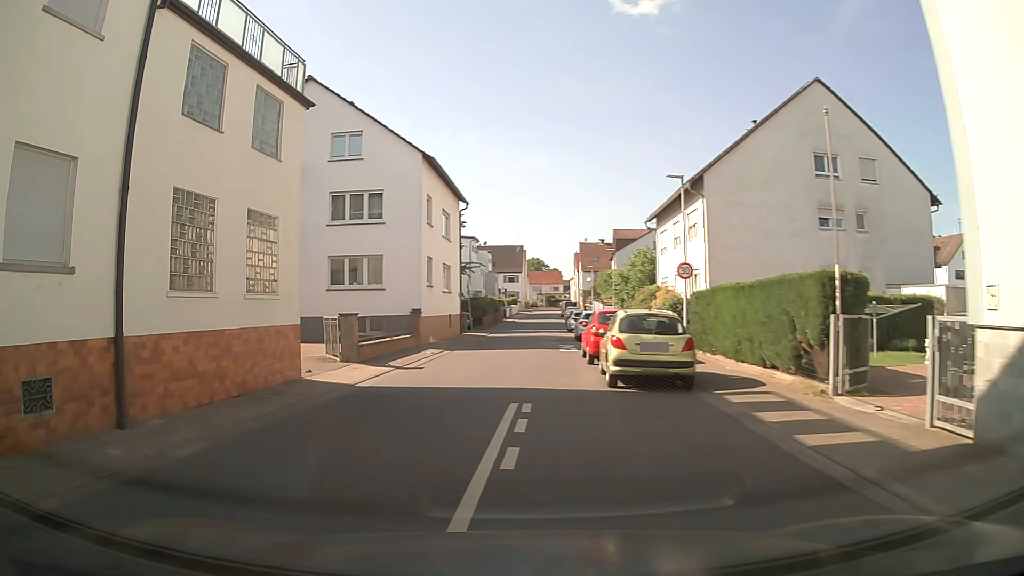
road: unclassified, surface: asphalt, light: Day
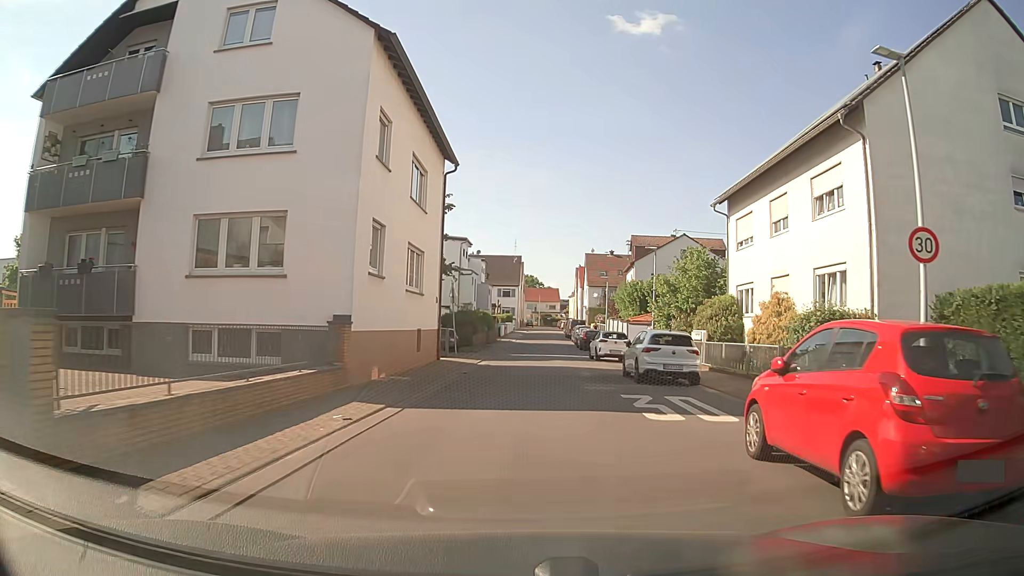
(0.0, +14.2) m; +1°
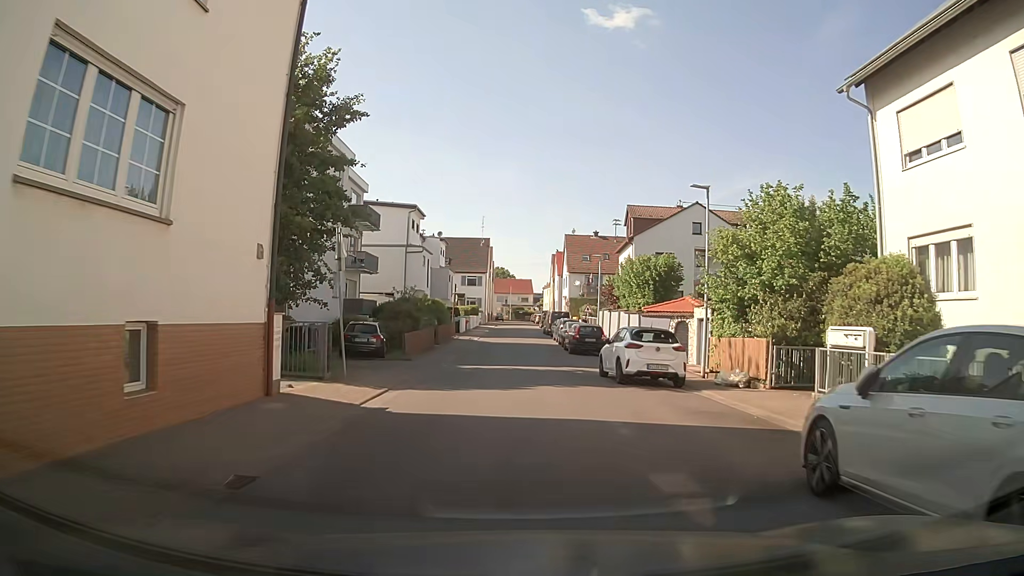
(+0.7, +15.5) m; +3°
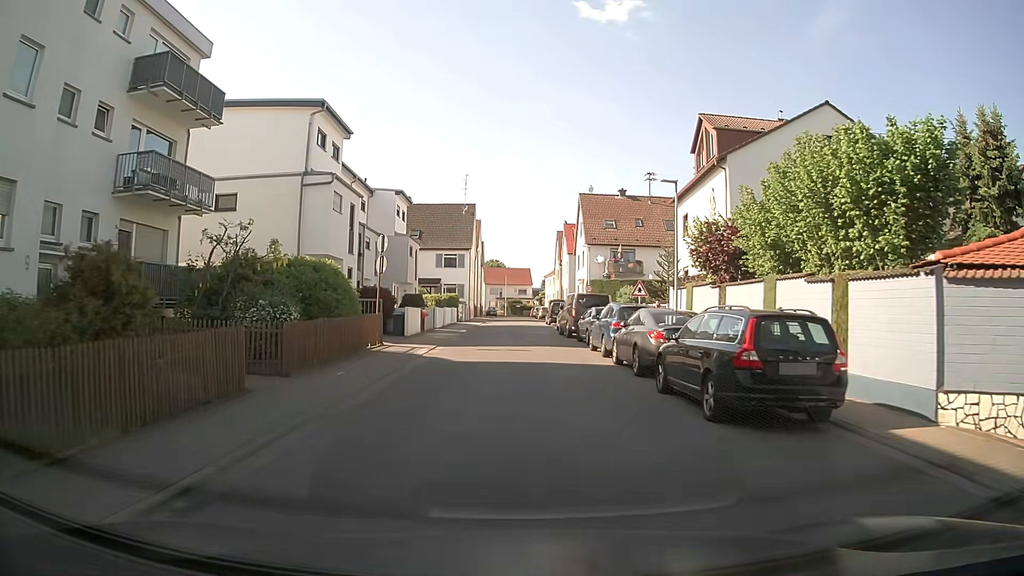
(+0.3, +24.8) m; +1°
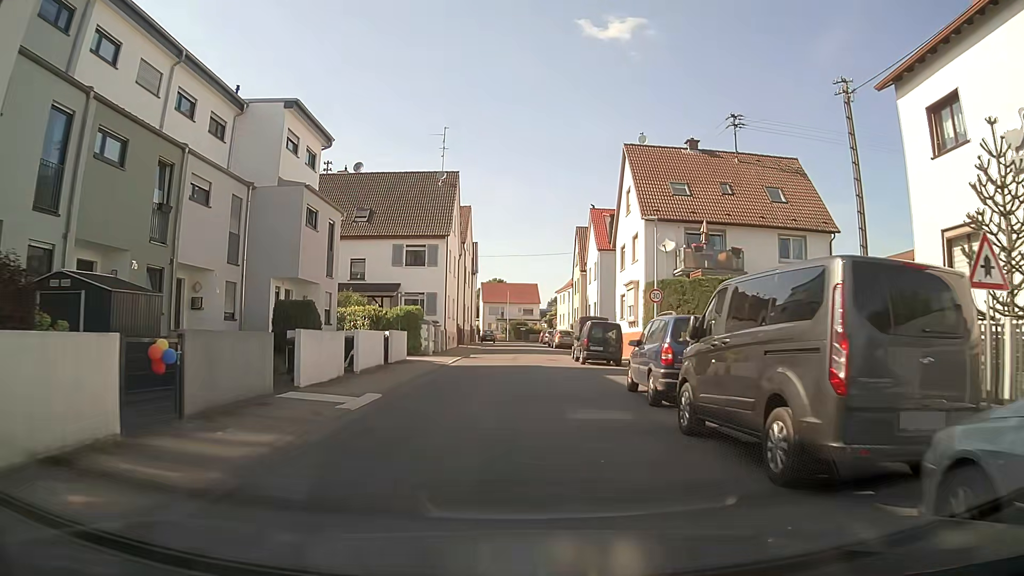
(0.0, +24.4) m; -1°
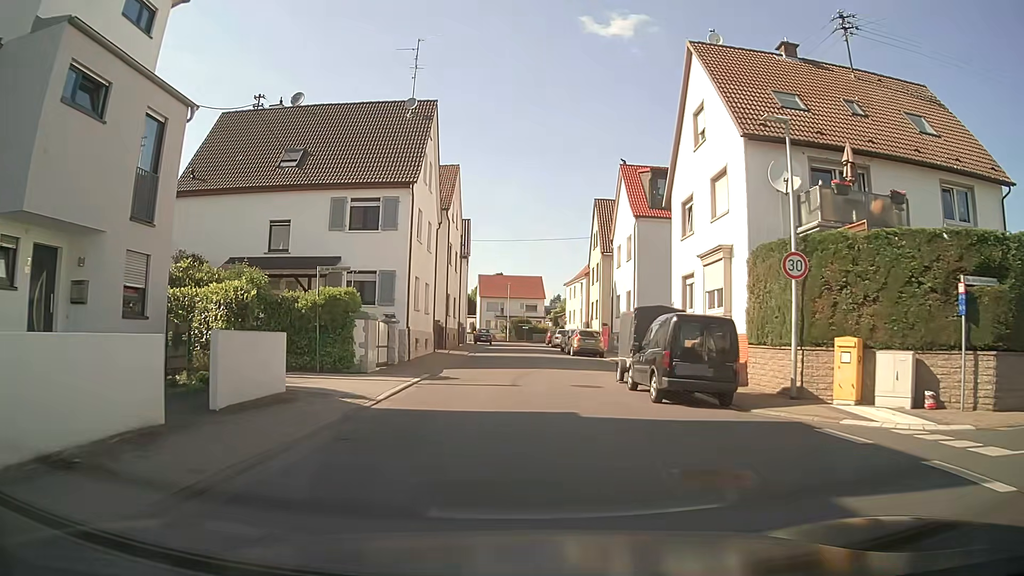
(+0.1, +14.4) m; -1°
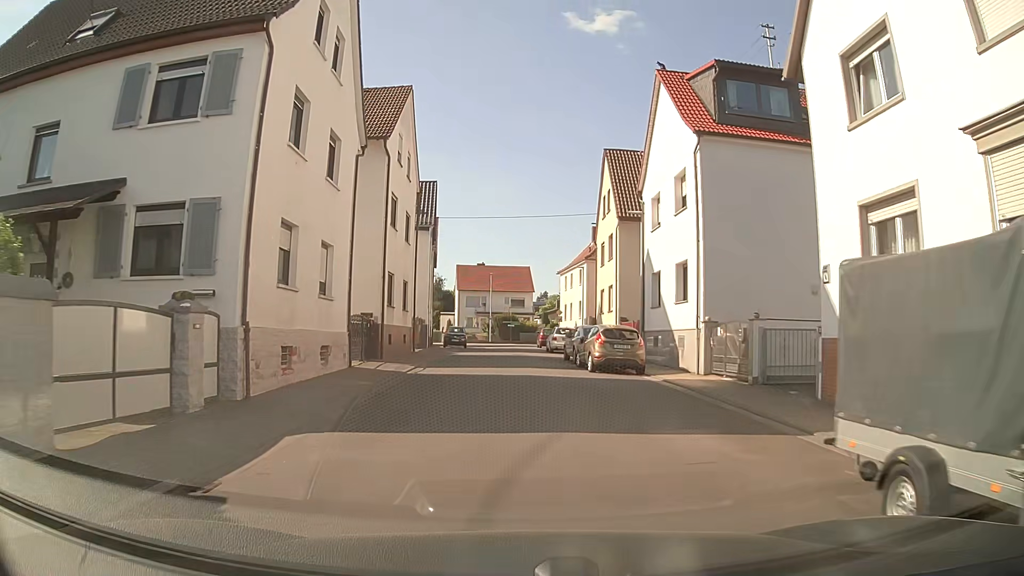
(+0.5, +14.7) m; +2°
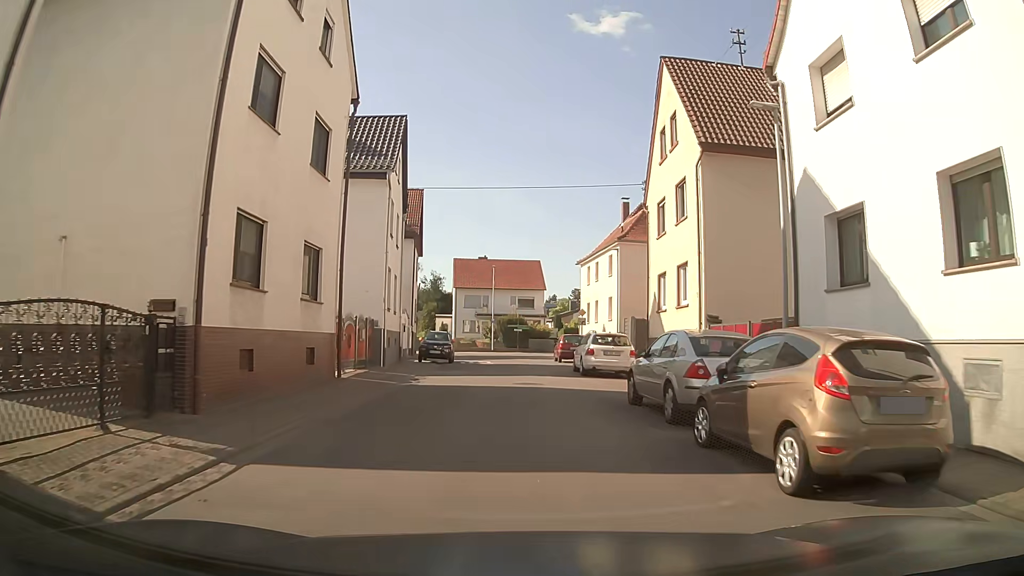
(-0.1, +14.8) m; -1°
(0, +10) (0, +20) (0, +30) (0, +40) (0, +50) (+5, +58) (+15, +60) (+25, +61) (+35, +62) (+45, +64) m
